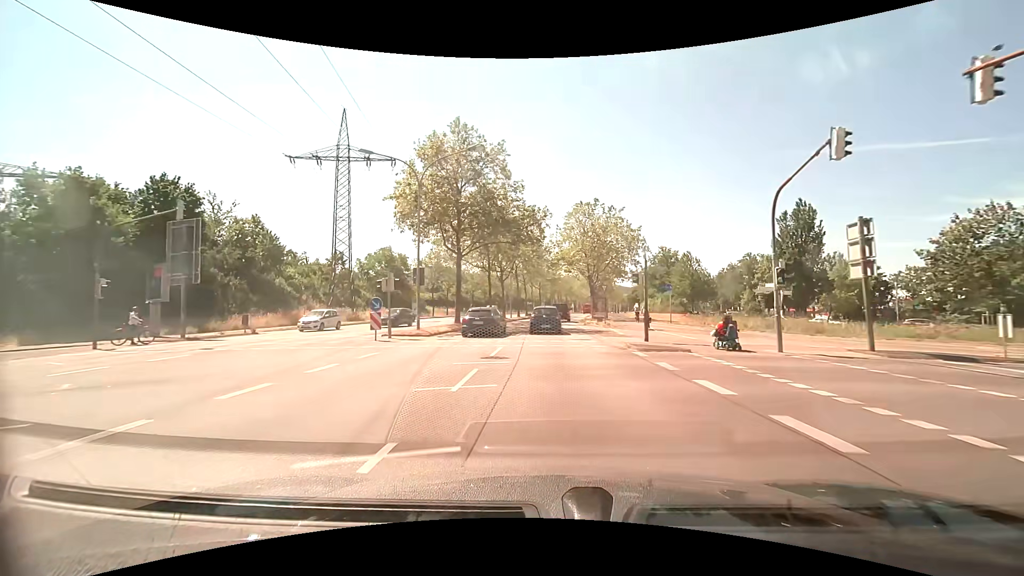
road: primary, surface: asphalt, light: Day
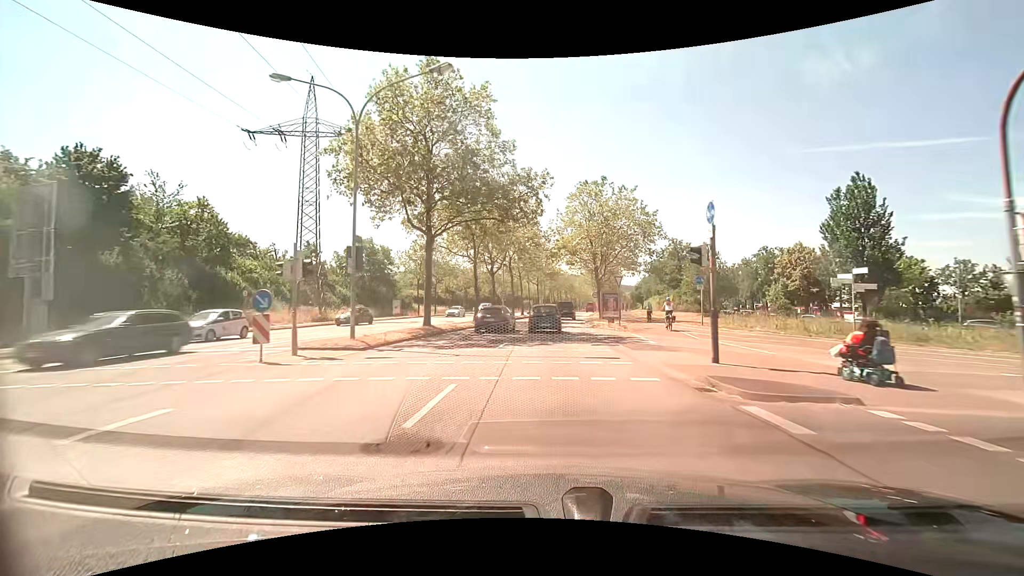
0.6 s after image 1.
(0.0, +8.6) m; 0°
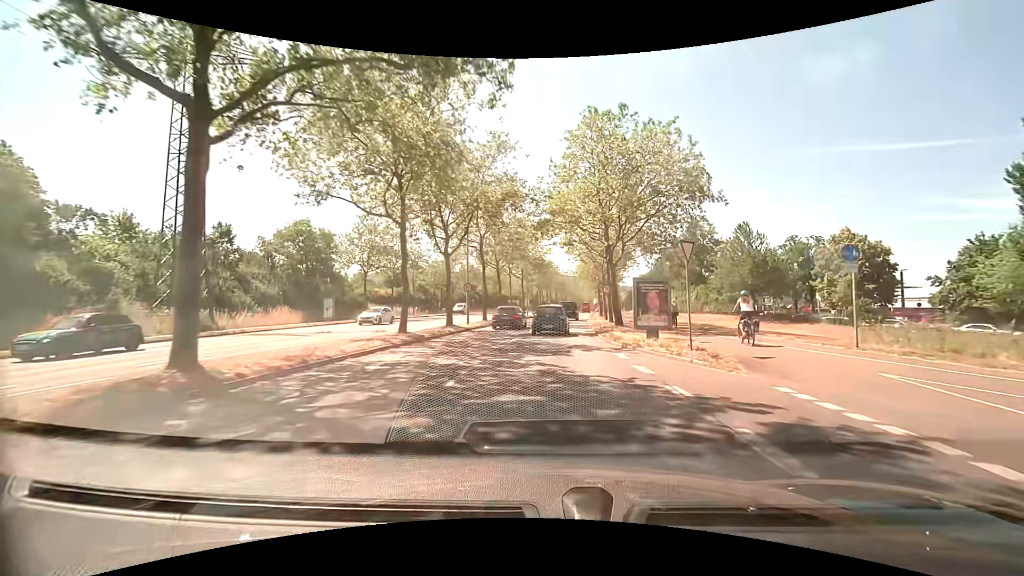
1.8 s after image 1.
(+0.2, +17.1) m; +1°
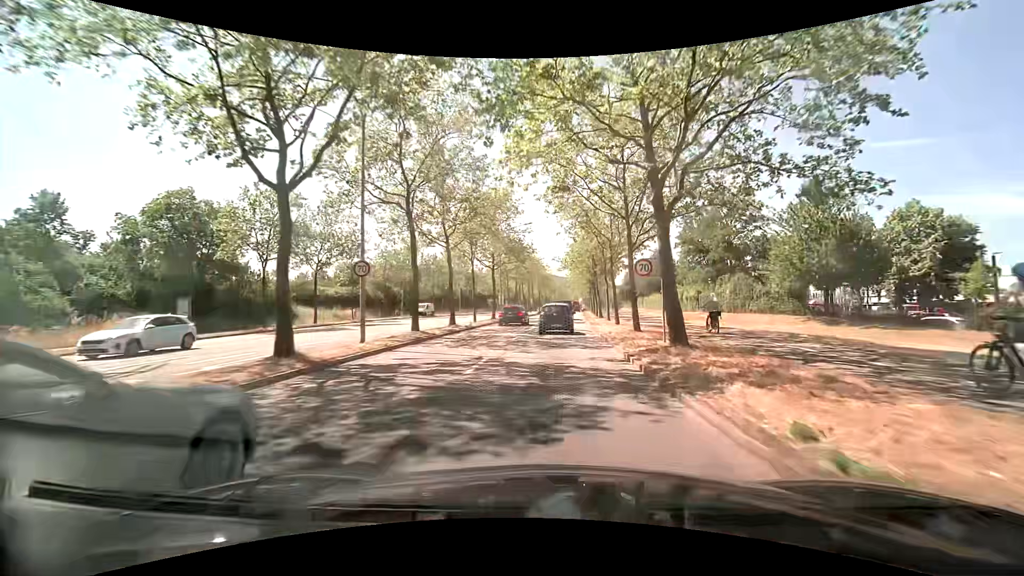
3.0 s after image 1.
(+0.3, +16.7) m; +2°
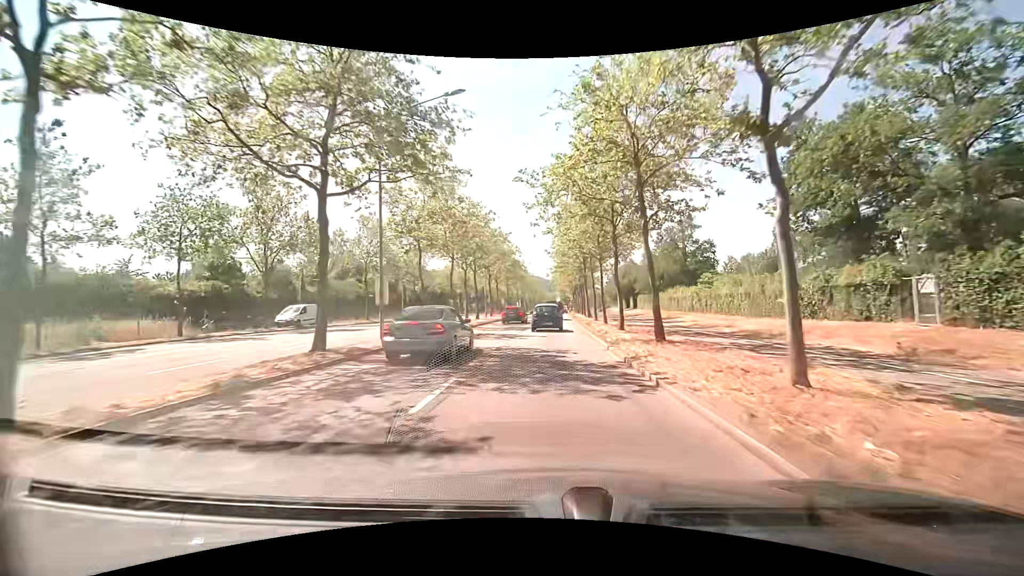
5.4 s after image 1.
(+0.8, +30.9) m; +3°
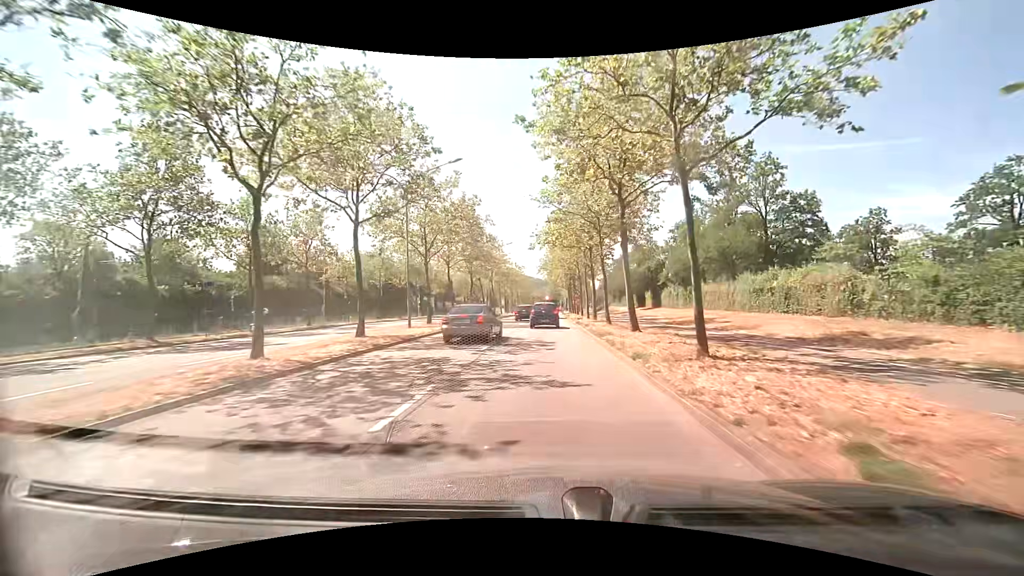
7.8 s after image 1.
(+0.2, +28.4) m; +1°
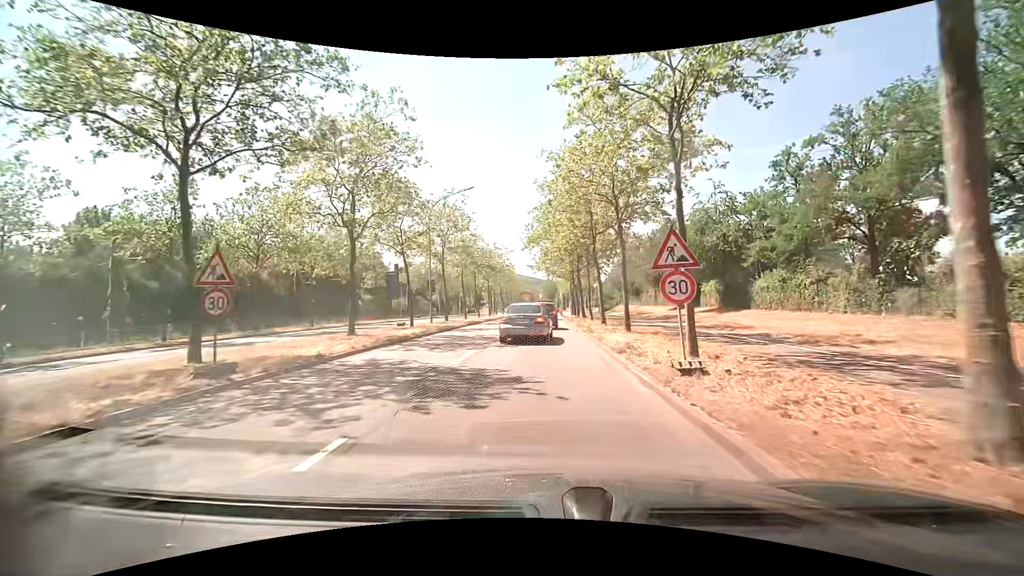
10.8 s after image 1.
(+0.2, +30.6) m; +1°
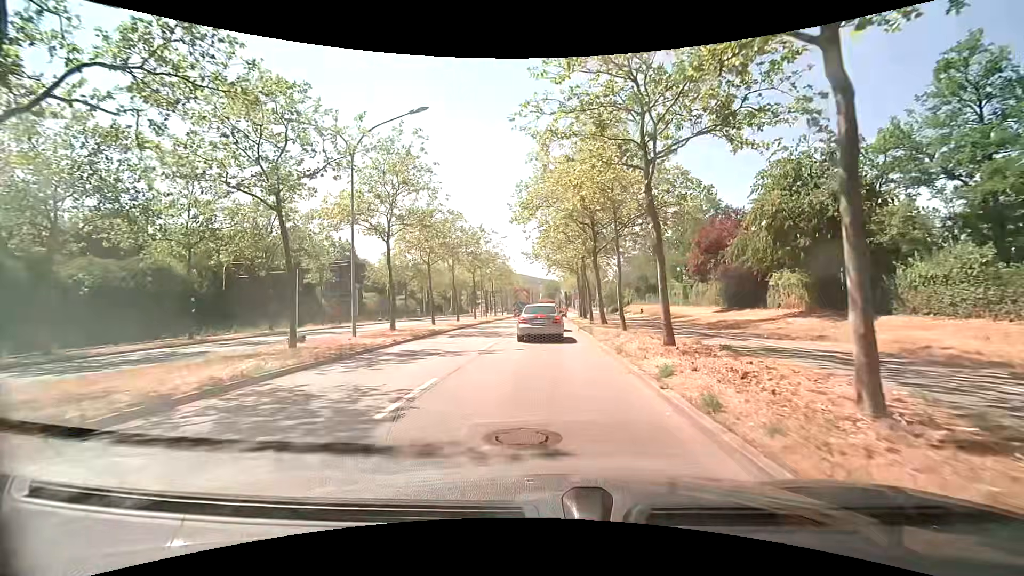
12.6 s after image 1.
(0.0, +14.2) m; 0°
(0, +10) (0, +20) (0, +30) (0, +40) (-1, +50) (0, +60) (0, +70) (0, +80) (0, +90) (0, +100) m
